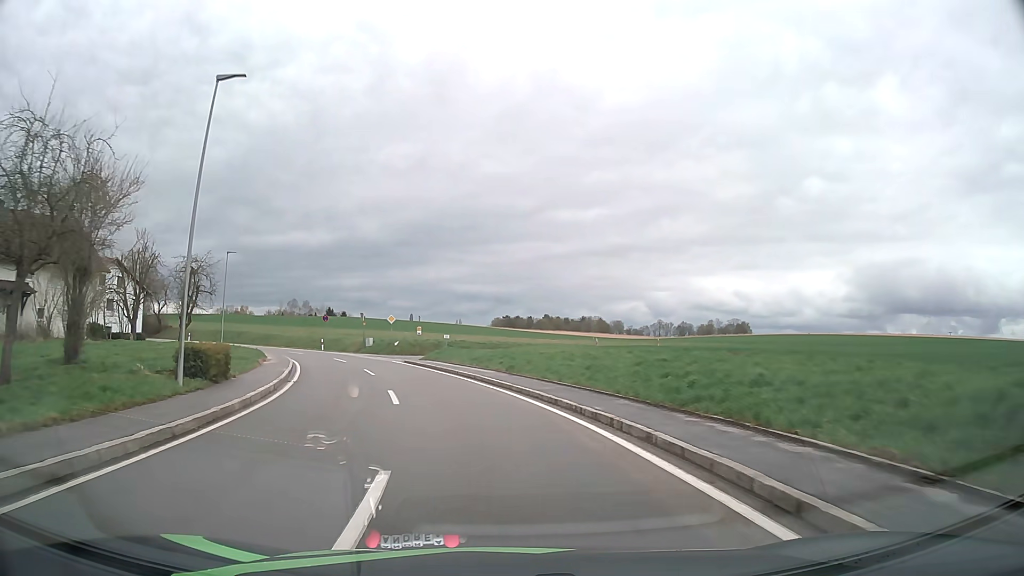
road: tertiary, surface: asphalt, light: Day
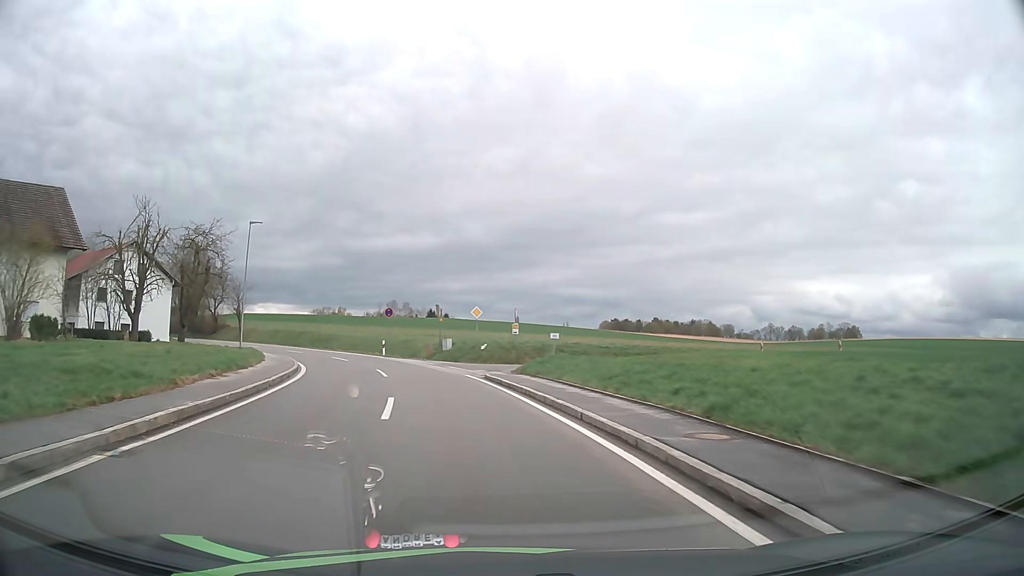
(-1.2, +15.6) m; -9°
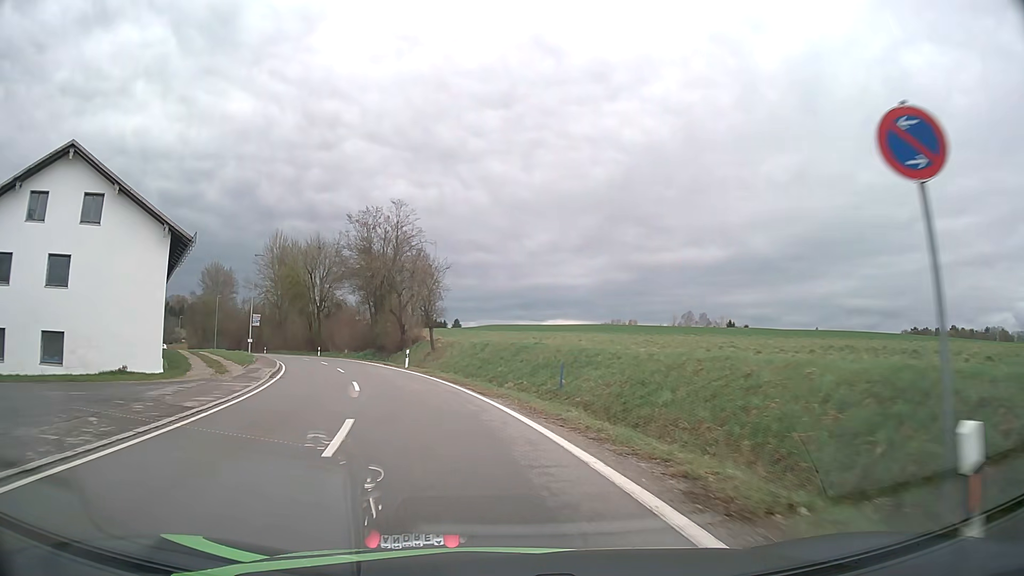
(-8.0, +38.7) m; -25°
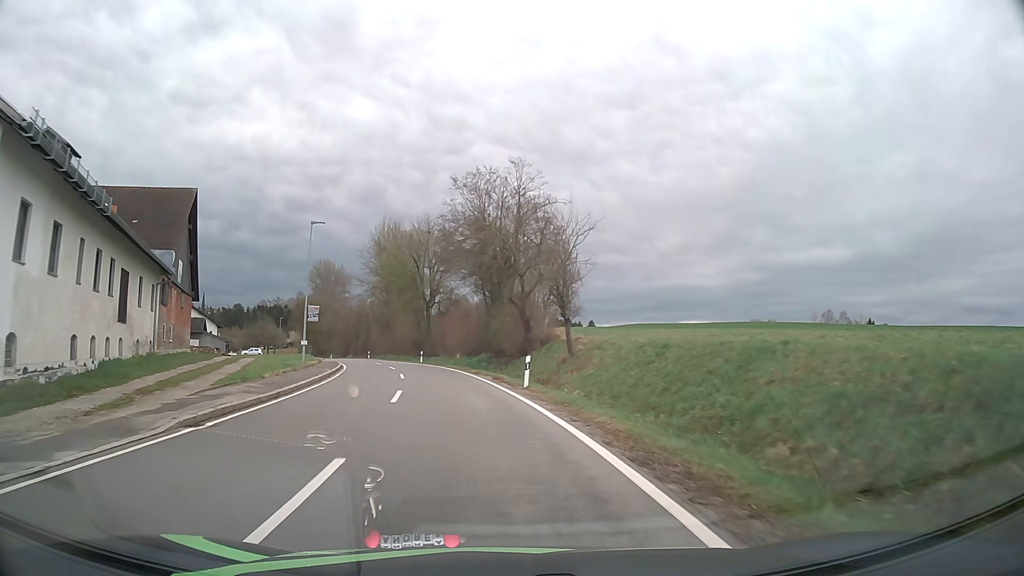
(-1.6, +16.3) m; -11°
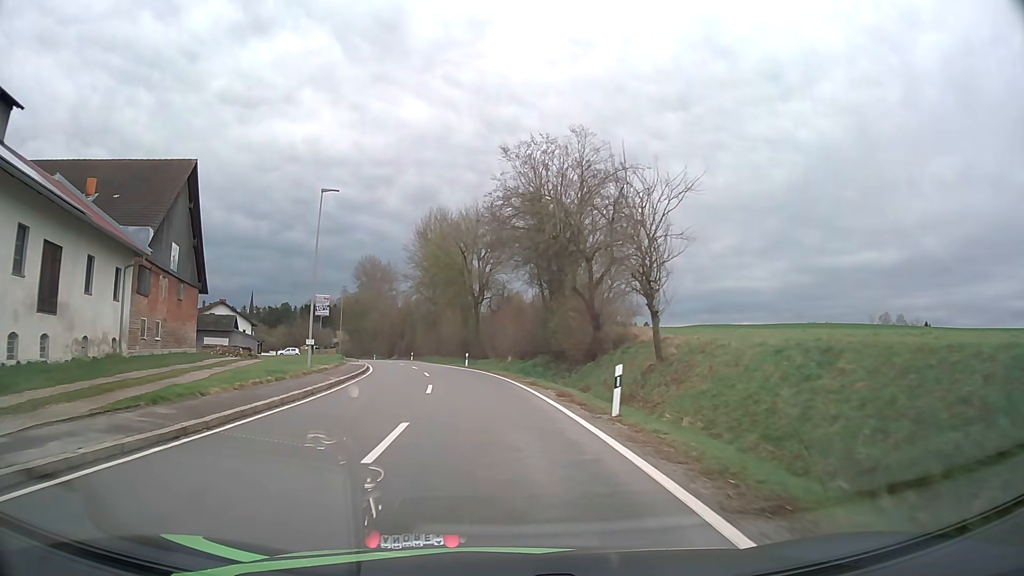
(-0.4, +8.3) m; -5°
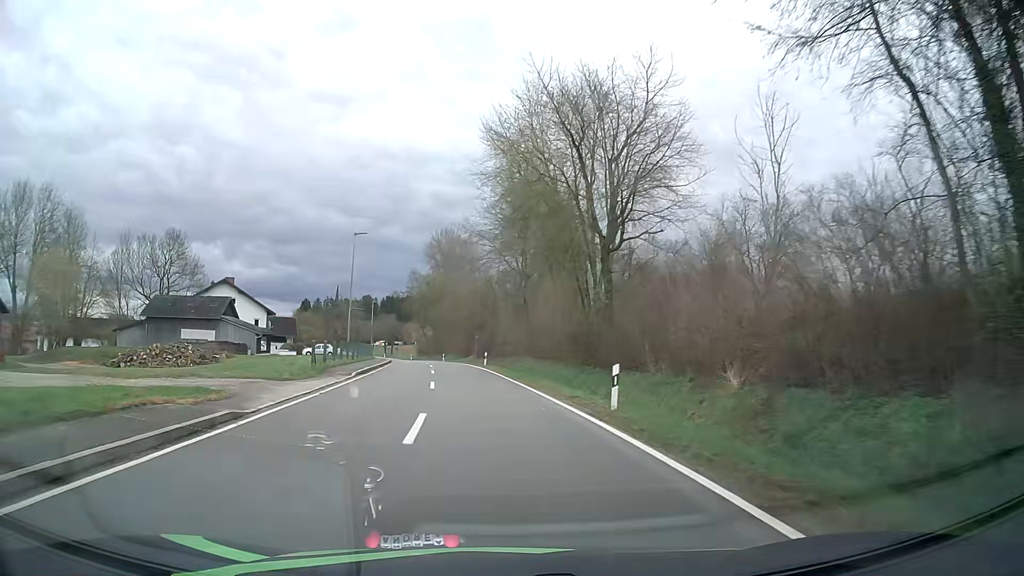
(-2.9, +34.3) m; -9°
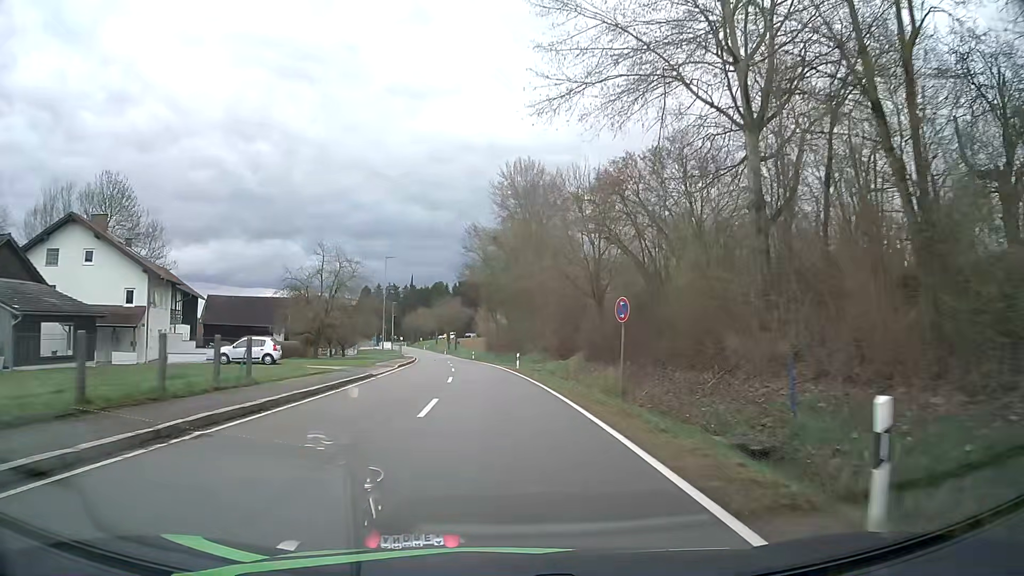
(-3.1, +44.8) m; -7°
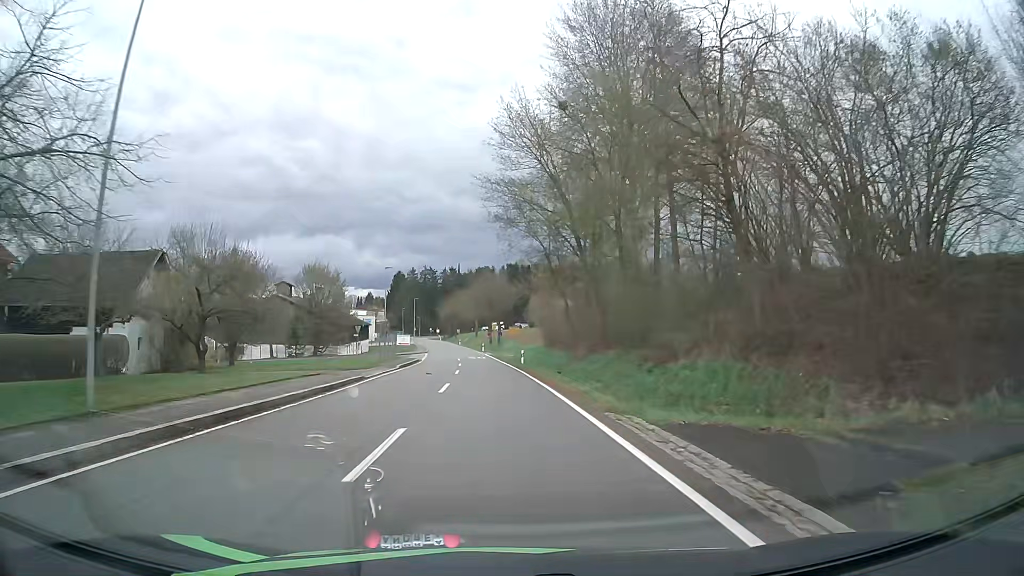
(-1.3, +41.5) m; -4°
(0, +10) (0, +20) (-1, +30) (-1, +40) (-2, +50) (-3, +60) (-3, +70) (-4, +80) (-5, +90) (-6, +100) m
